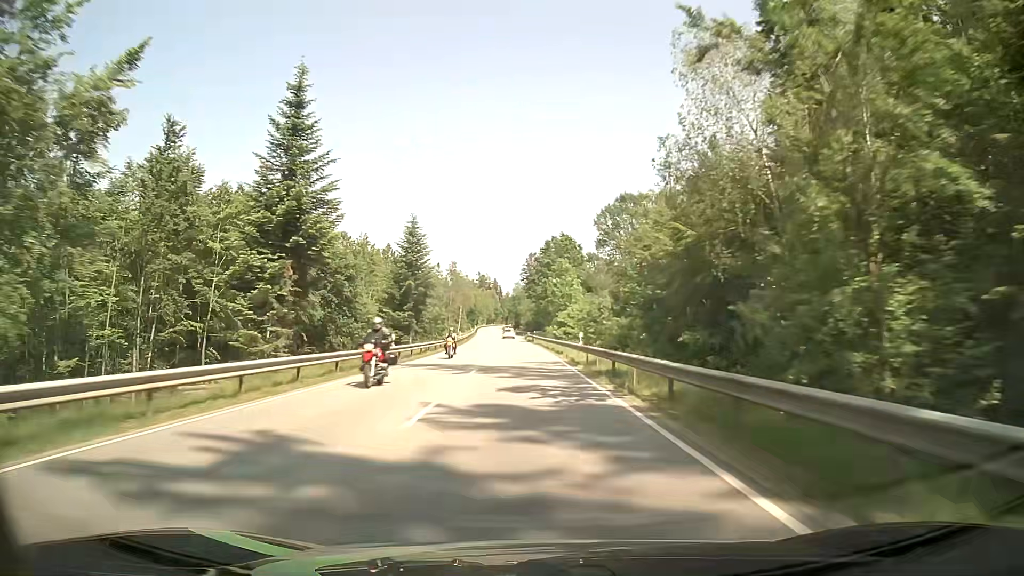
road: secondary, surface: asphalt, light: Day
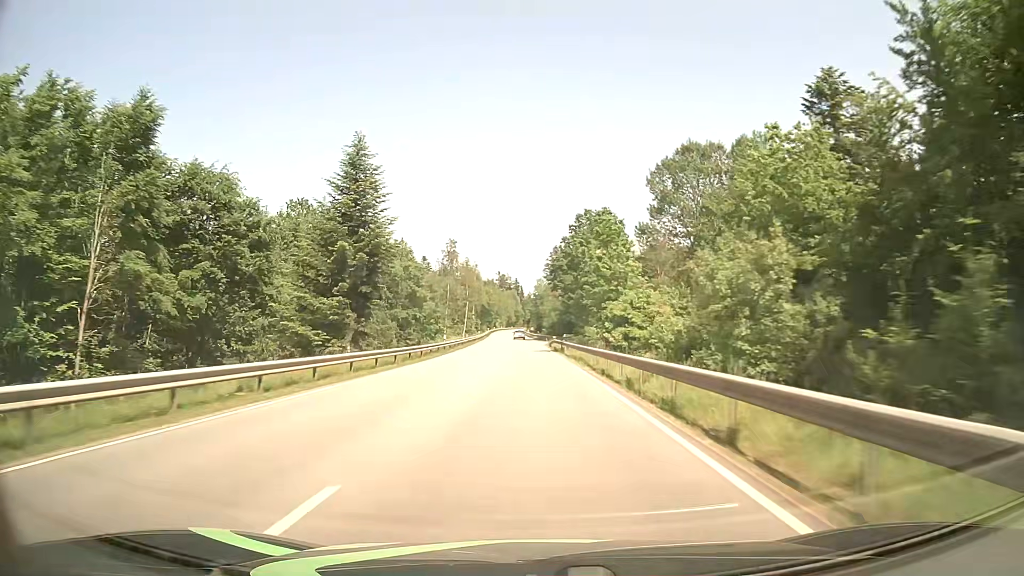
(-0.4, +31.6) m; -2°
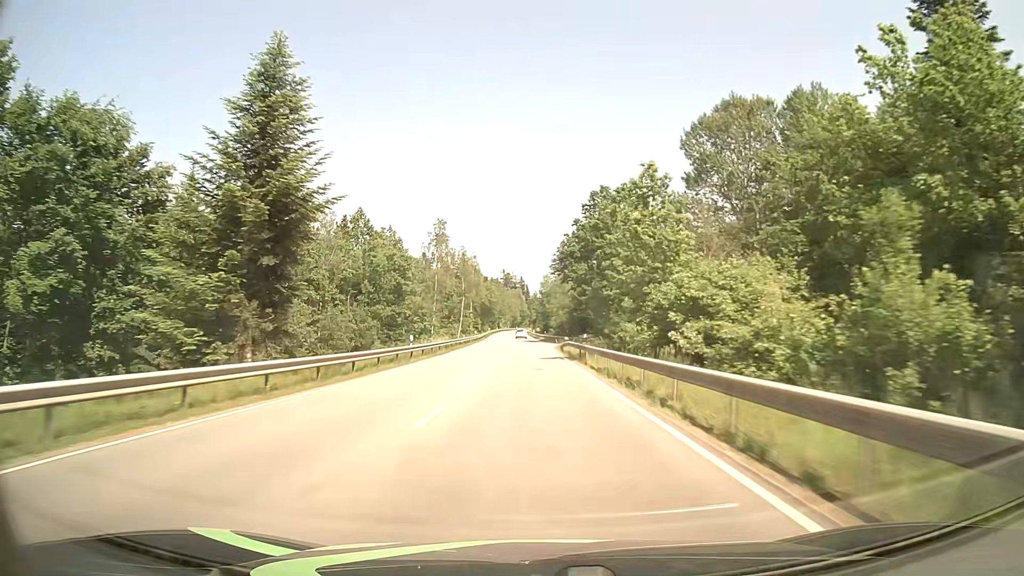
(-0.1, +15.8) m; -1°
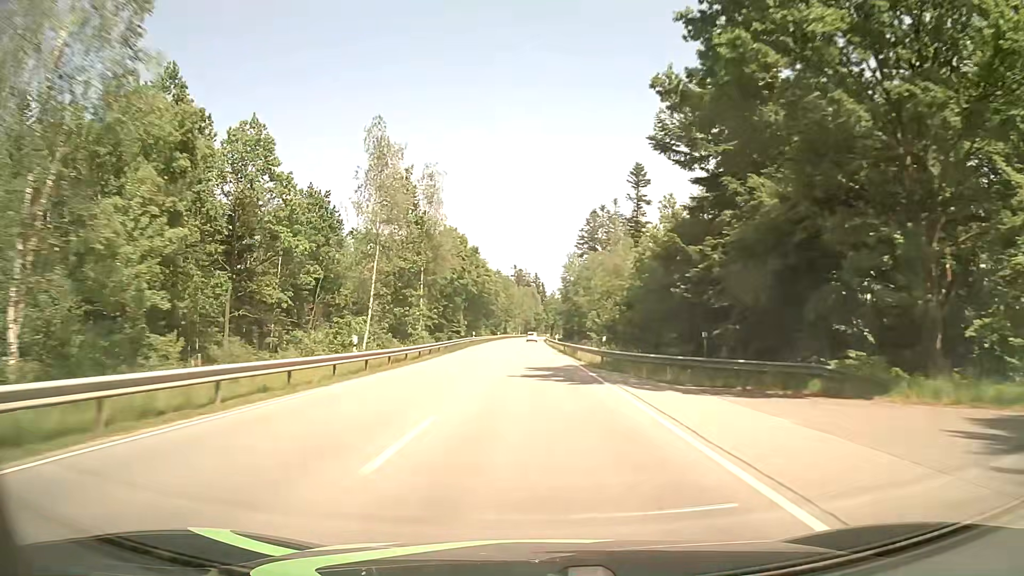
(-0.9, +63.2) m; -1°
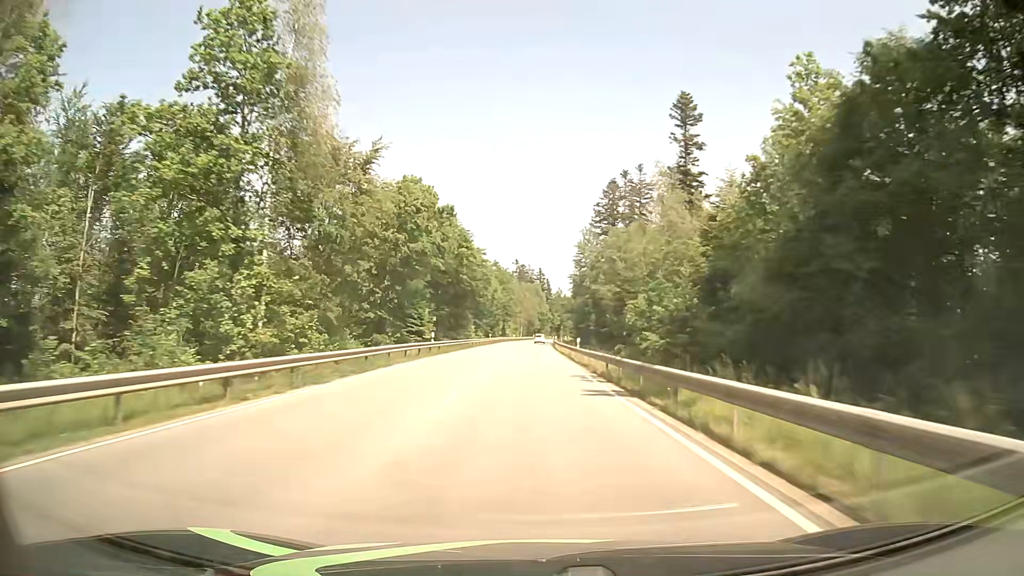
(-0.2, +31.6) m; -1°
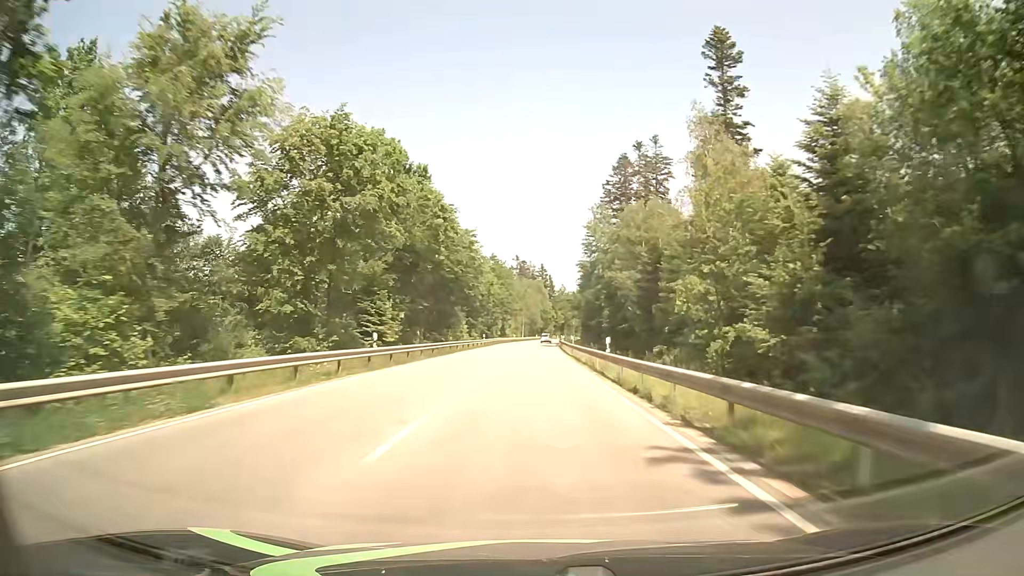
(0.0, +15.8) m; 0°
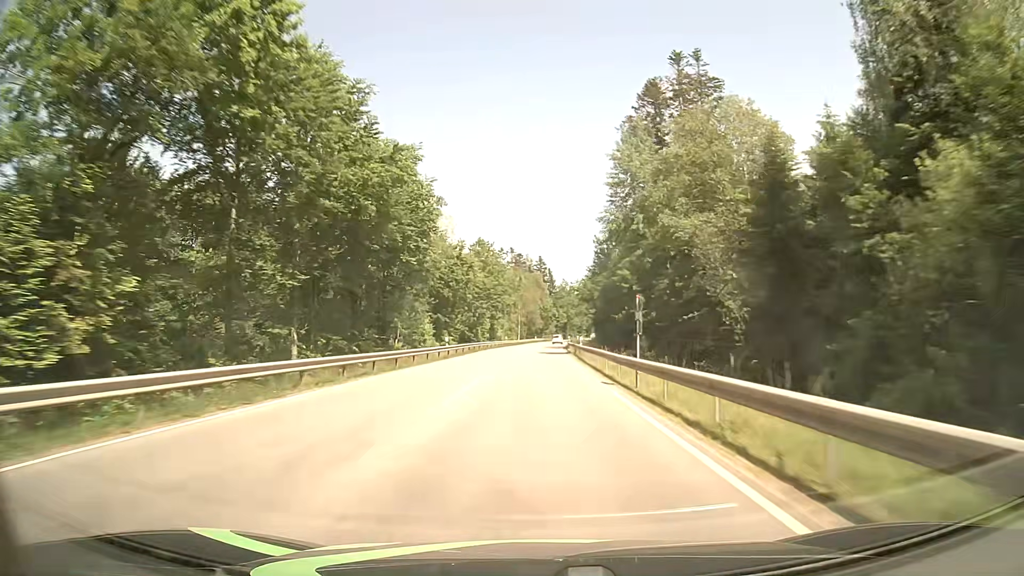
(+0.1, +31.6) m; 0°
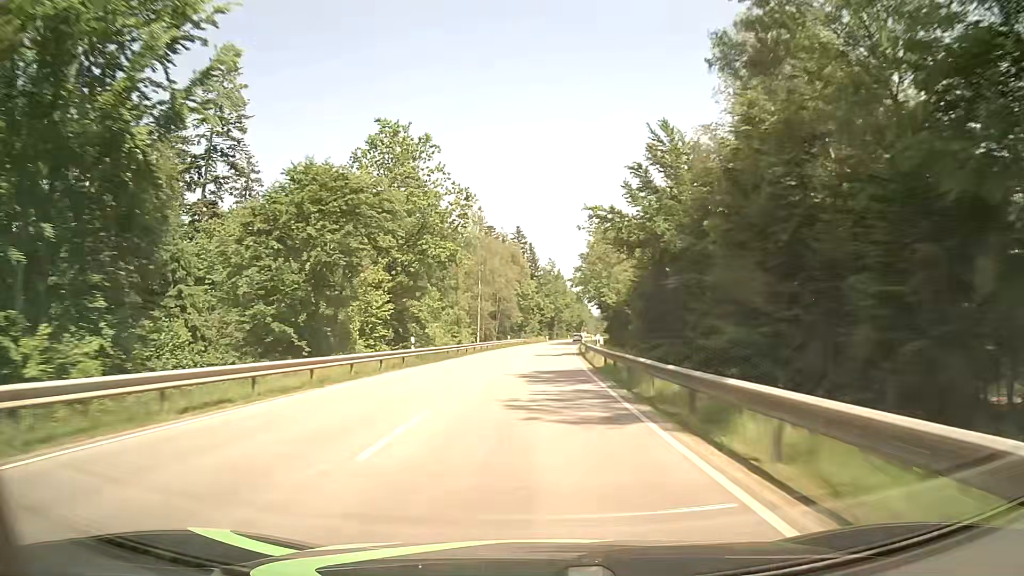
(+0.7, +63.2) m; +2°
(0, +10) (0, +20) (0, +30) (0, +40) (+1, +50) (+1, +60) (+2, +70) (+2, +80) (+3, +90) (+4, +100) m
